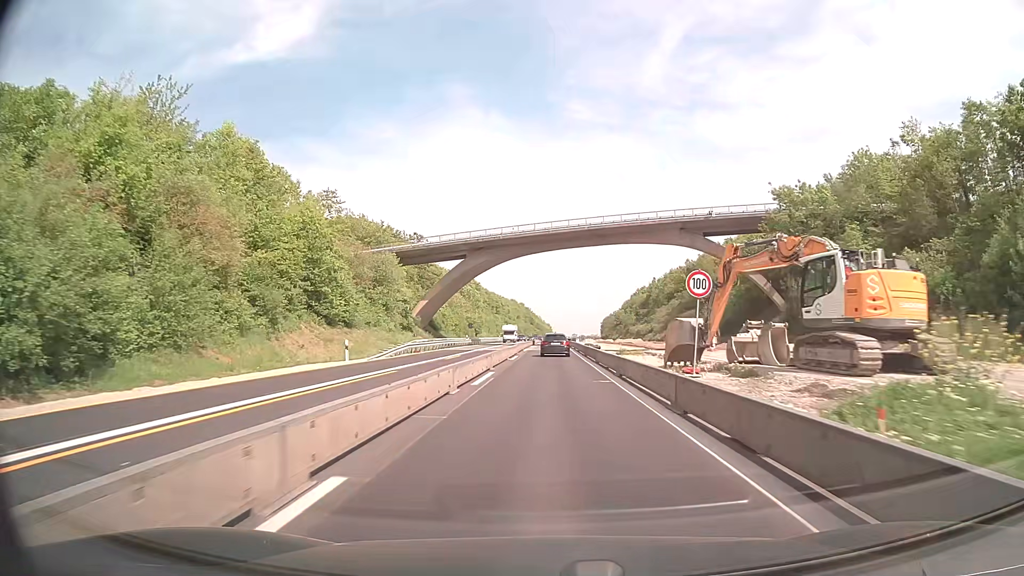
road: motorway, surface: concrete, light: Day
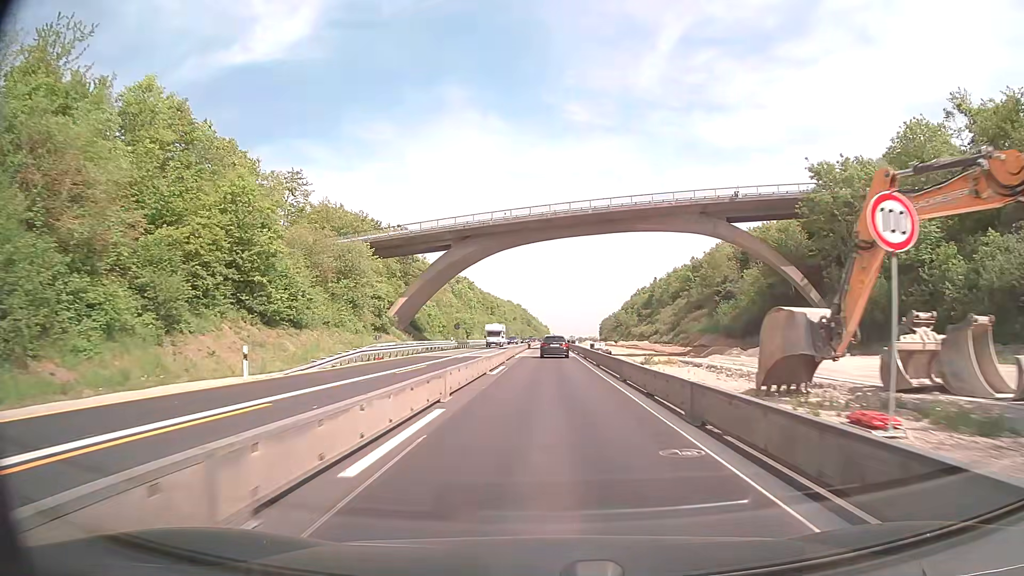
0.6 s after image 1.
(0.0, +11.4) m; 0°
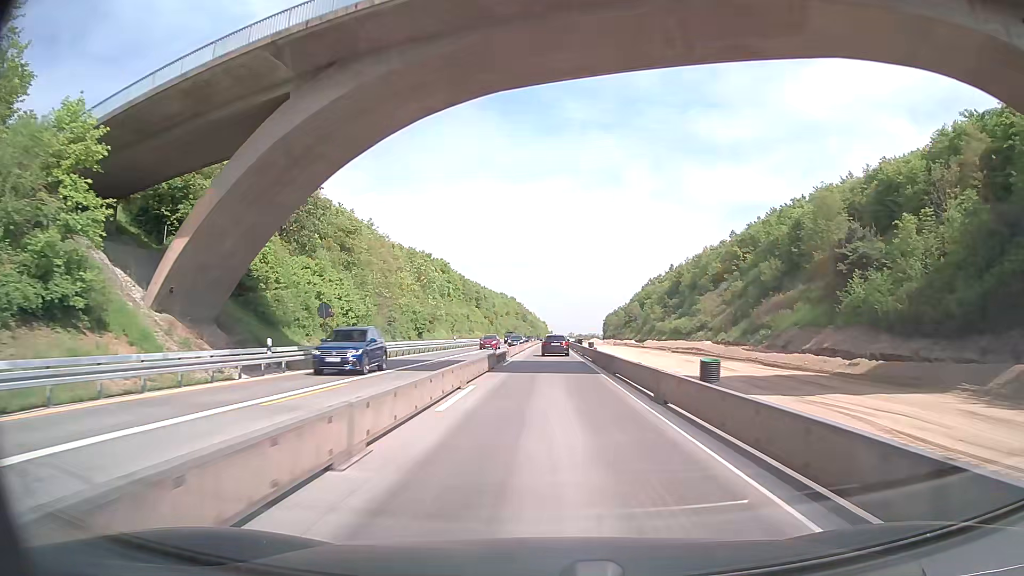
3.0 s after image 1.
(+0.2, +47.2) m; 0°
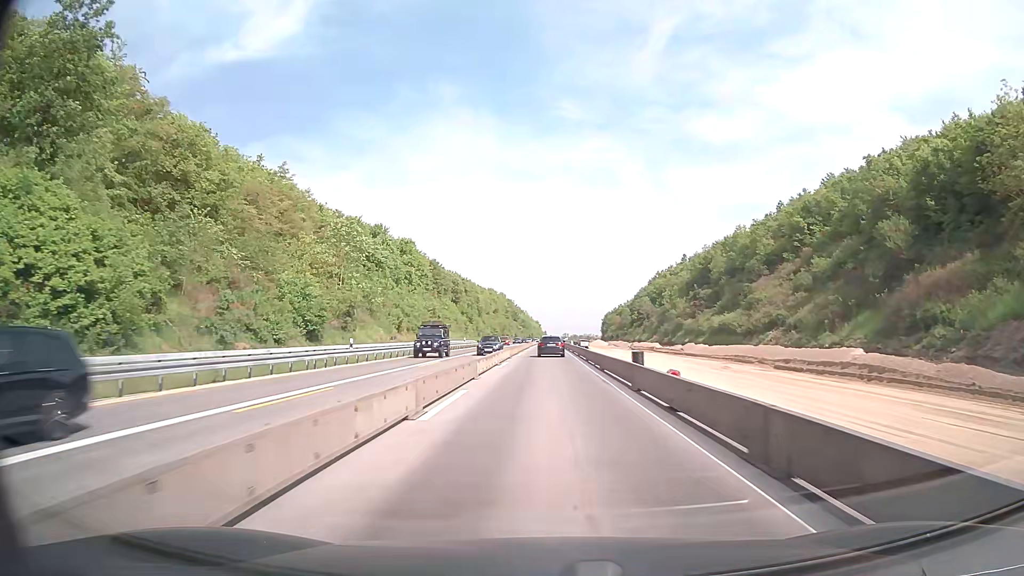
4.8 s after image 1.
(+0.2, +37.1) m; +1°
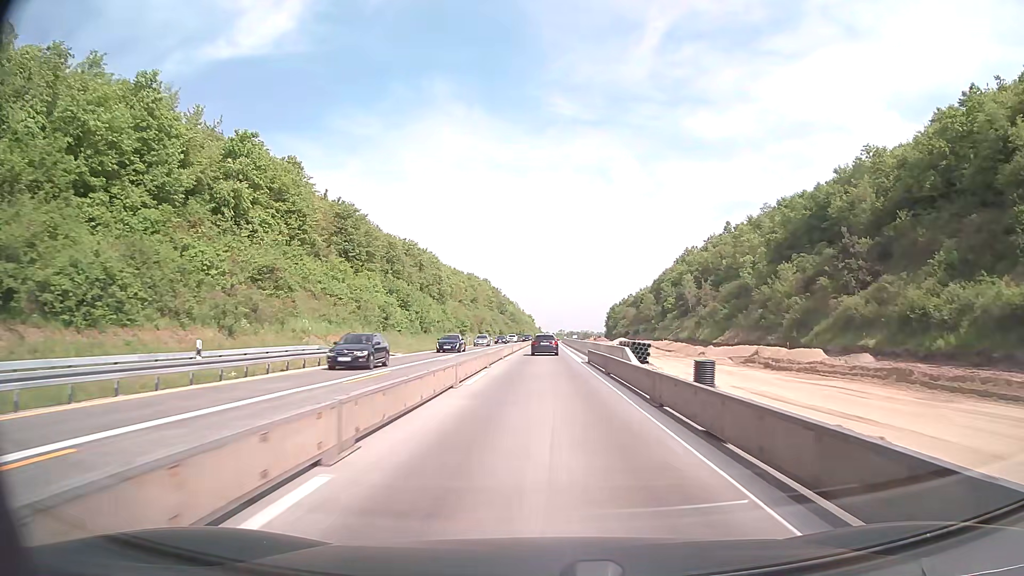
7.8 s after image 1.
(-0.1, +64.1) m; 0°
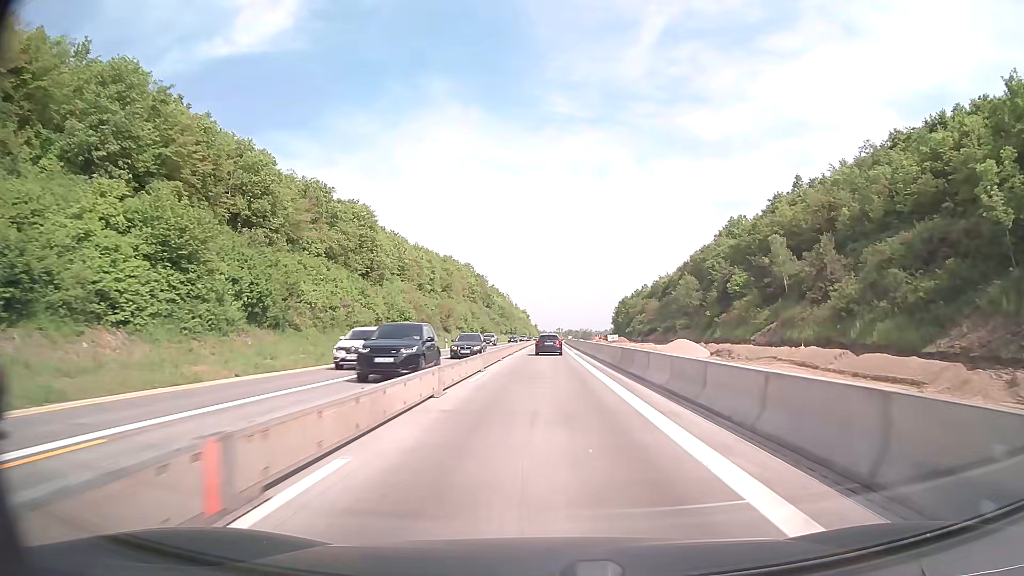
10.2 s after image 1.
(+0.1, +52.9) m; 0°
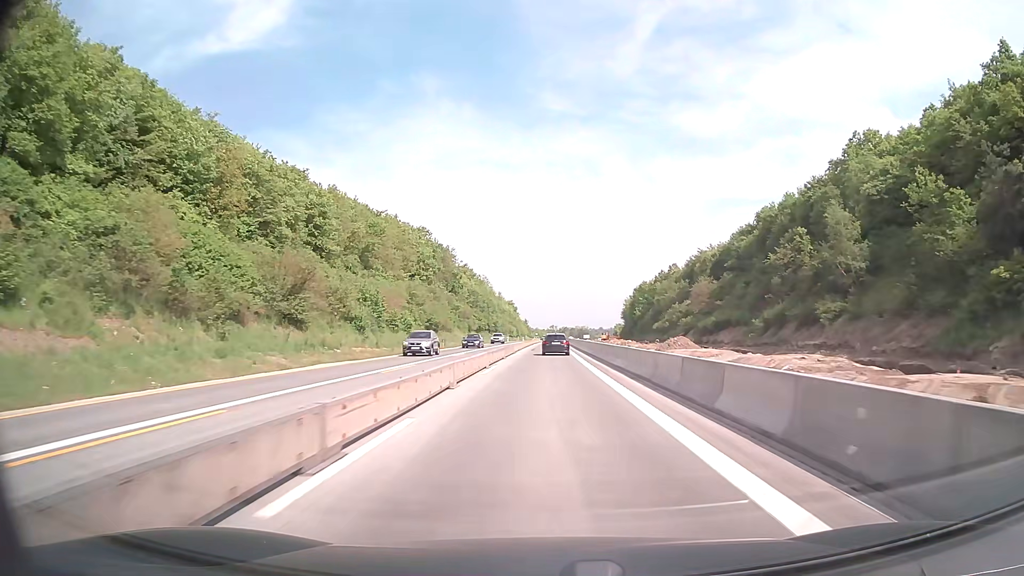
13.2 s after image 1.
(+0.3, +68.1) m; +1°
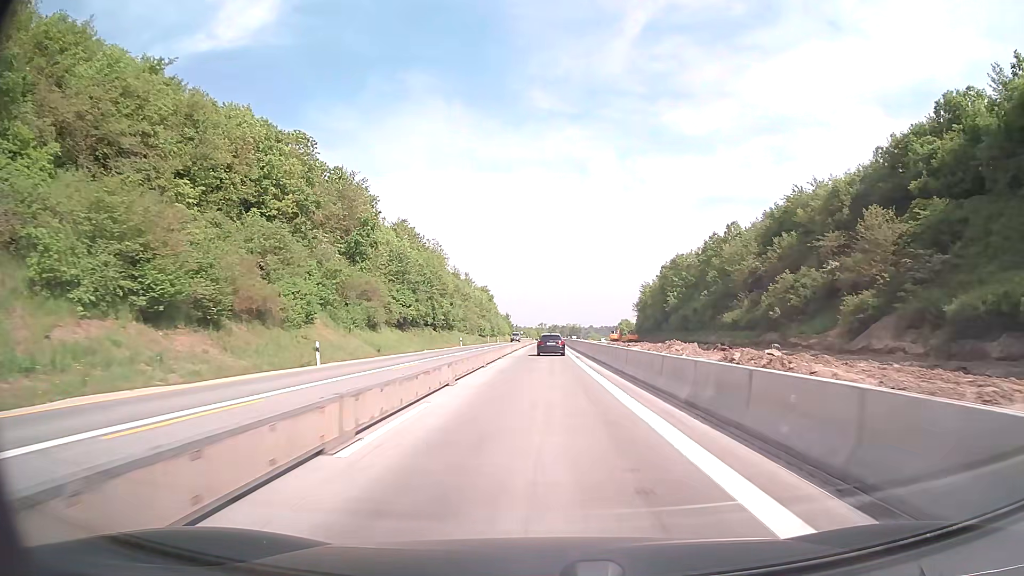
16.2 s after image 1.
(+0.4, +69.0) m; +1°
(0, +10) (0, +20) (0, +30) (0, +40) (0, +50) (0, +60) (0, +70) (+1, +80) (+1, +90) (+1, +100) m
